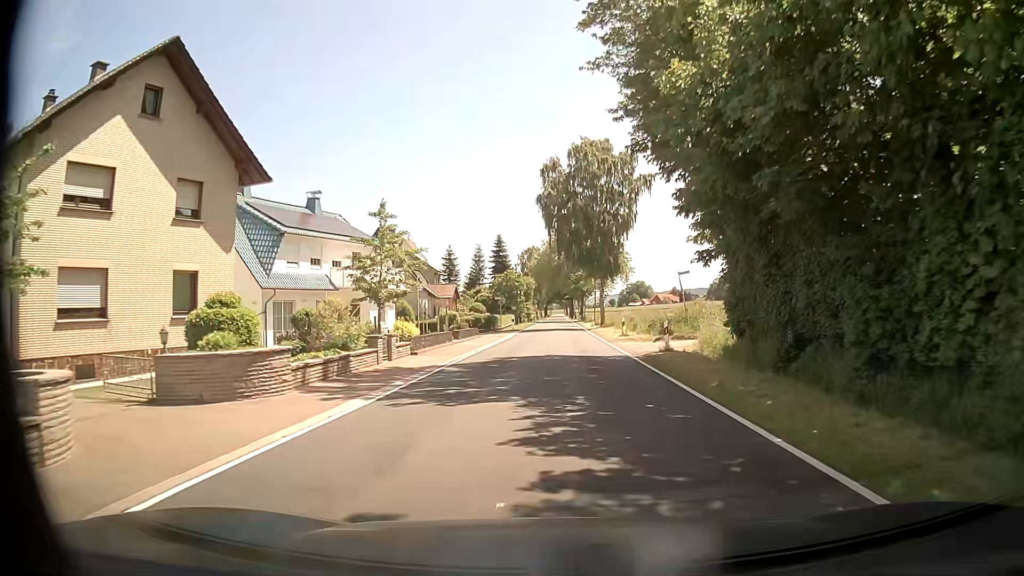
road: tertiary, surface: asphalt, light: Day
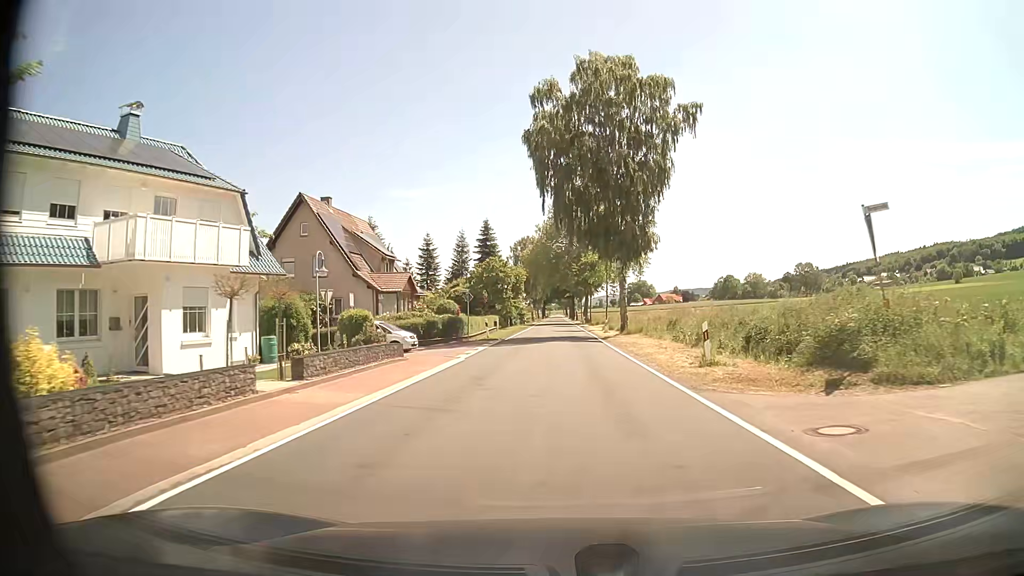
(+0.1, +21.4) m; +1°
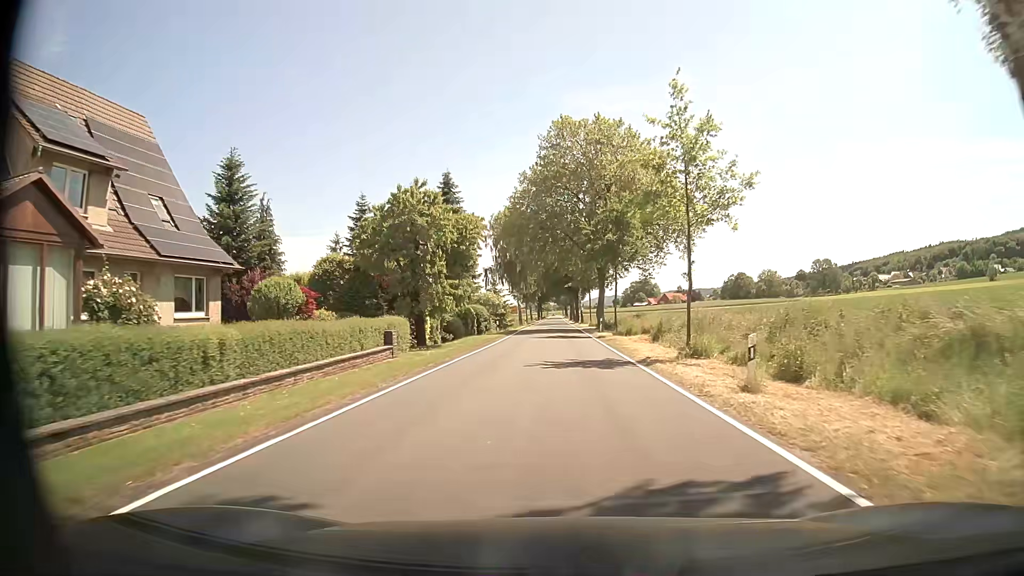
(-0.2, +37.5) m; 0°
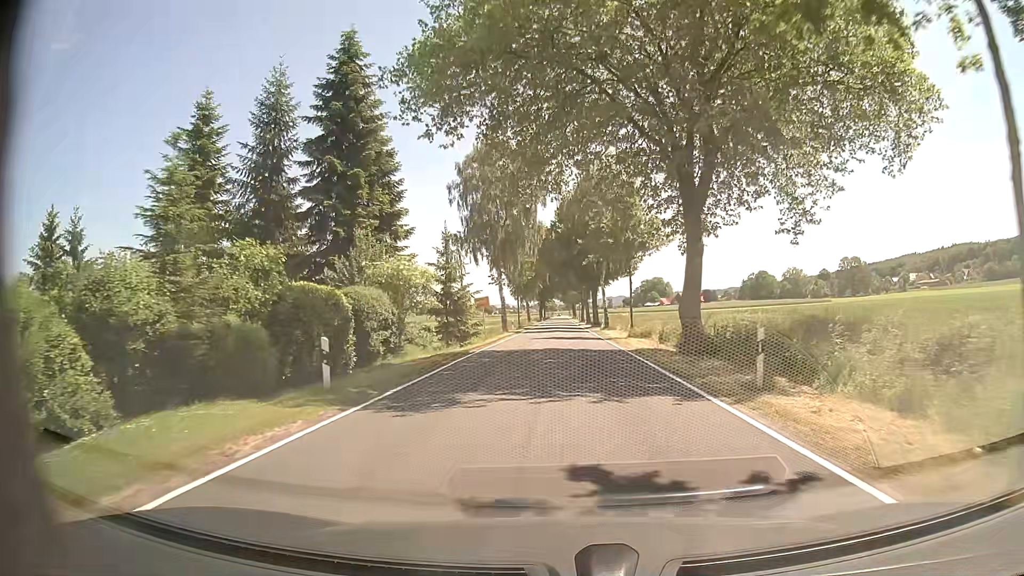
(-0.3, +38.0) m; -1°
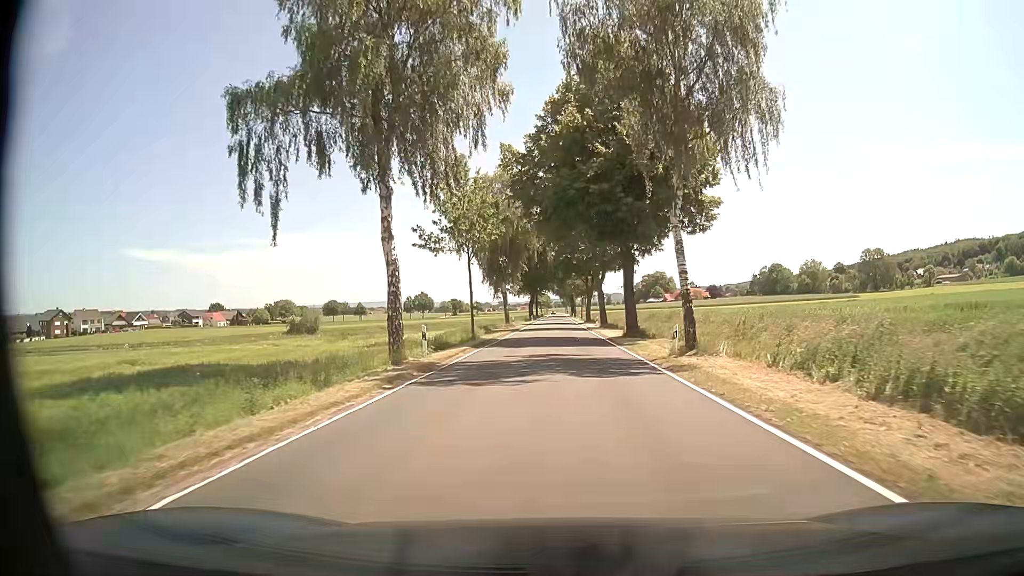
(+0.3, +38.0) m; +1°
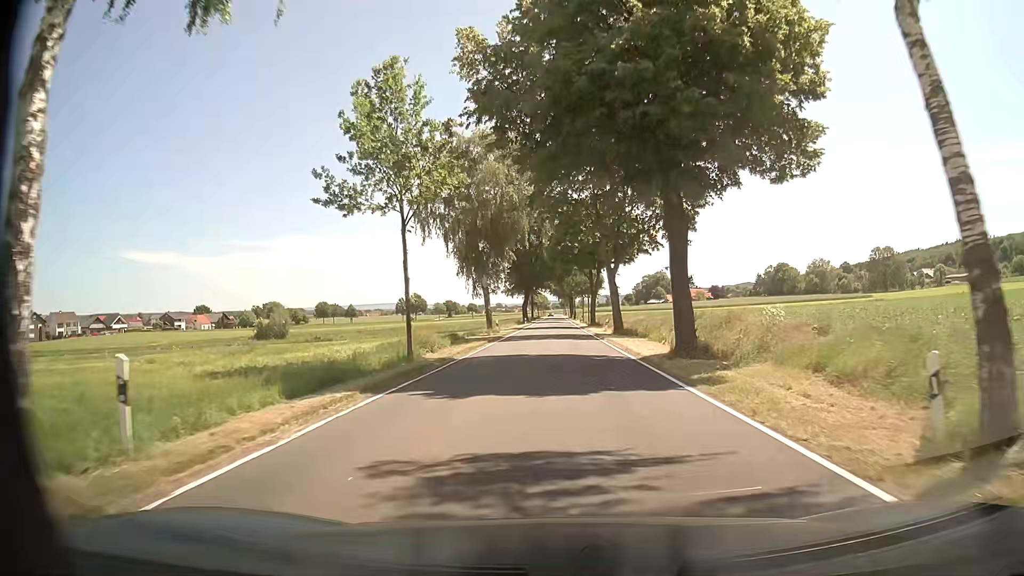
(+0.1, +15.2) m; 0°
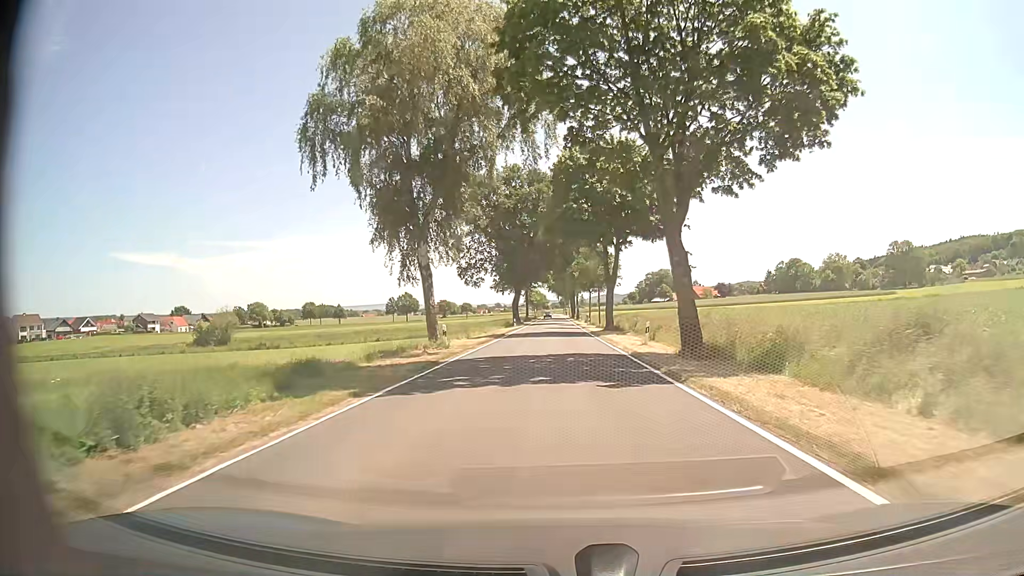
(0.0, +22.9) m; +1°
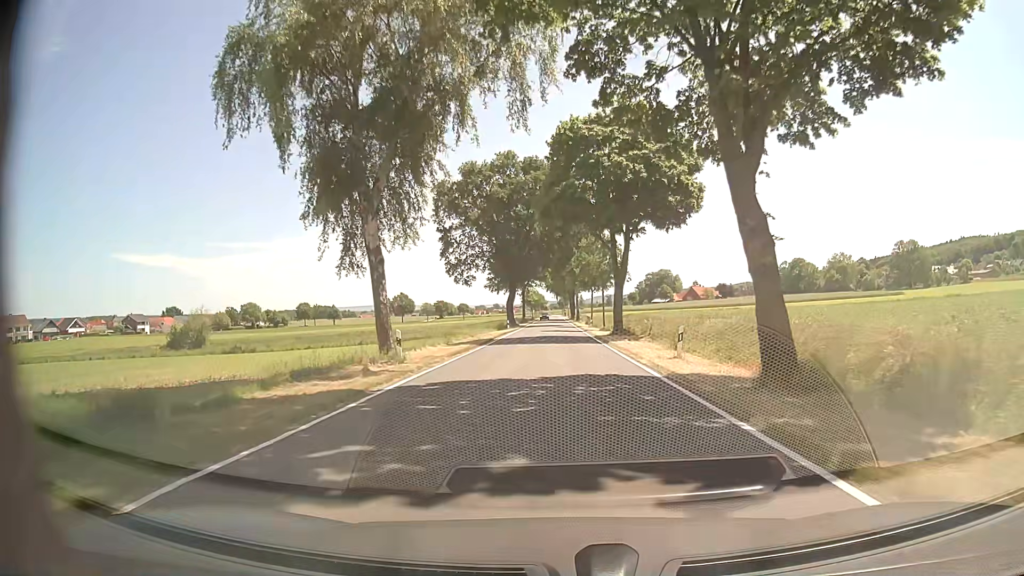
(0.0, +7.6) m; 0°
(0, +10) (0, +20) (0, +30) (0, +40) (0, +50) (0, +60) (0, +70) (0, +80) (0, +90) (0, +100) m
